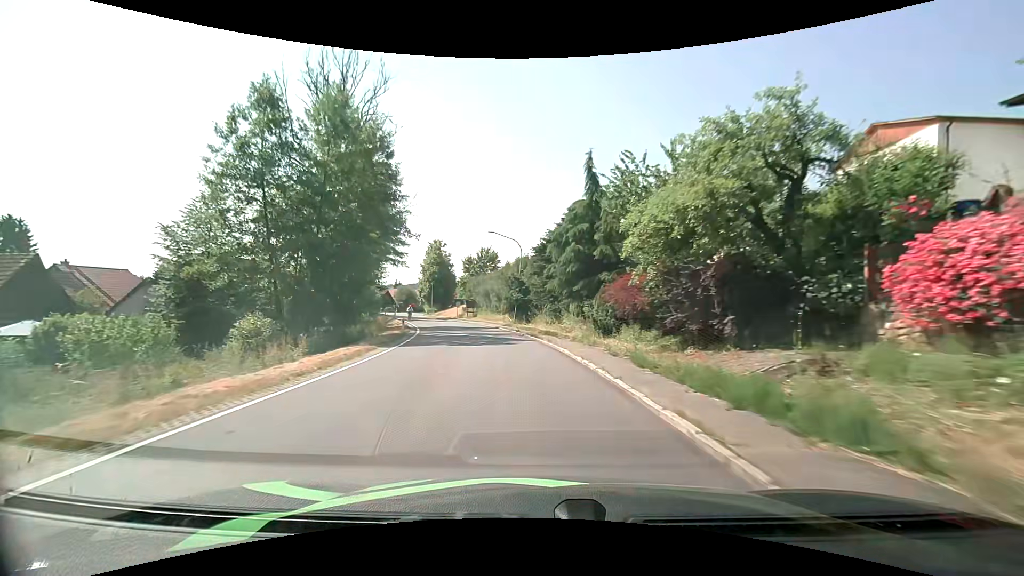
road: secondary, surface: asphalt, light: Day
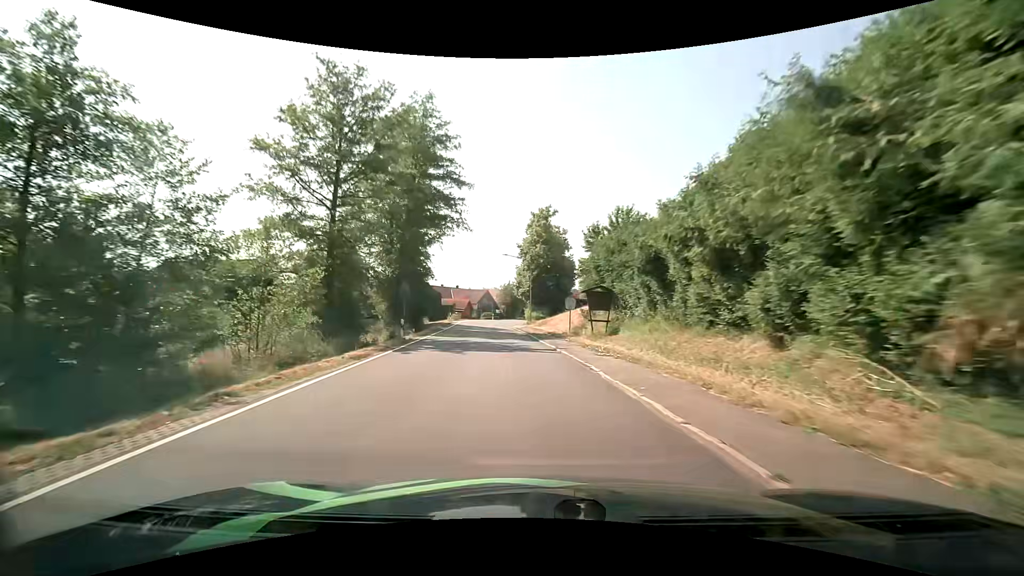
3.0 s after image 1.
(-4.9, +38.5) m; -14°
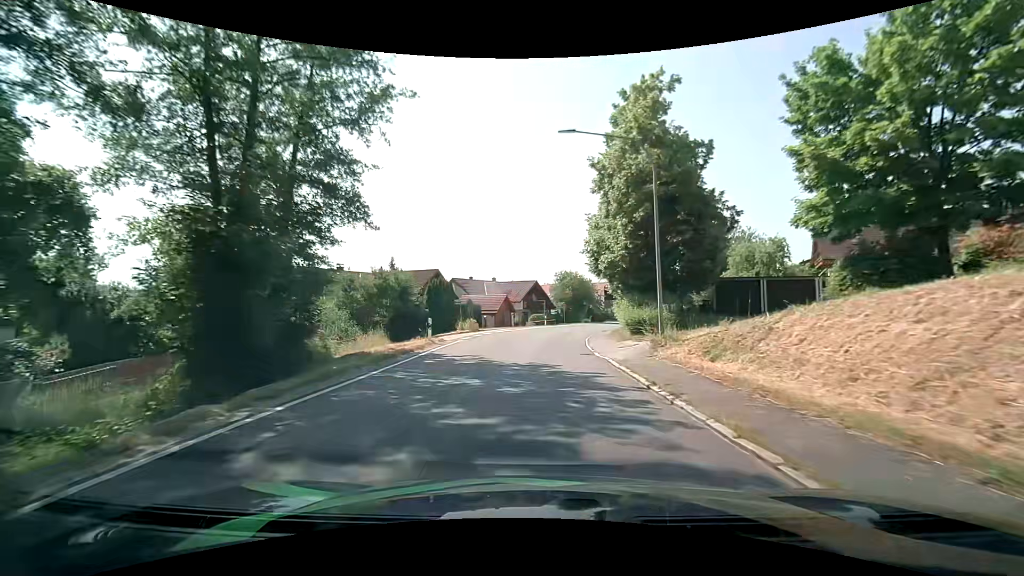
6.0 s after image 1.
(-2.8, +34.3) m; -7°
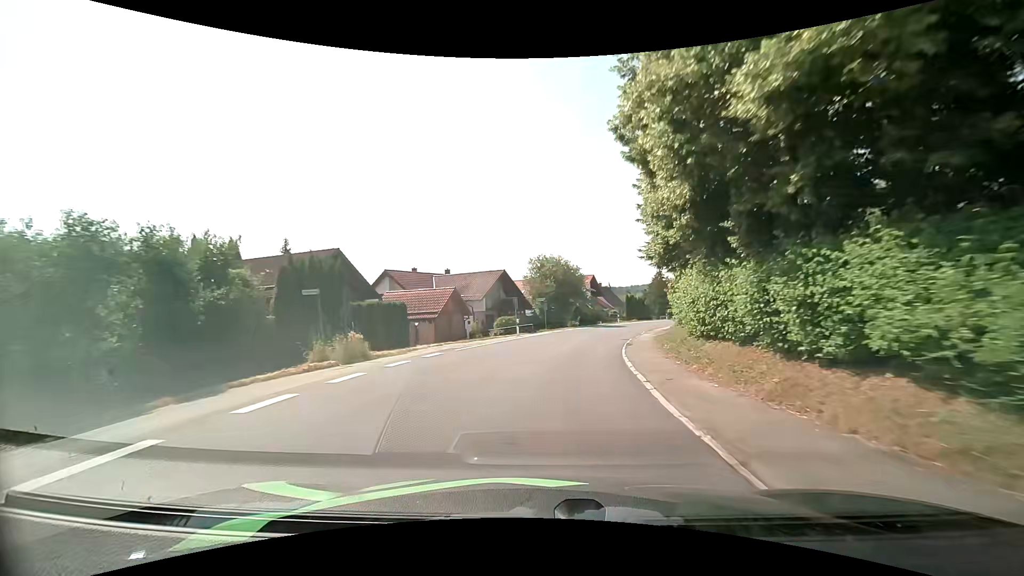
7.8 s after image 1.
(+0.3, +20.9) m; +3°
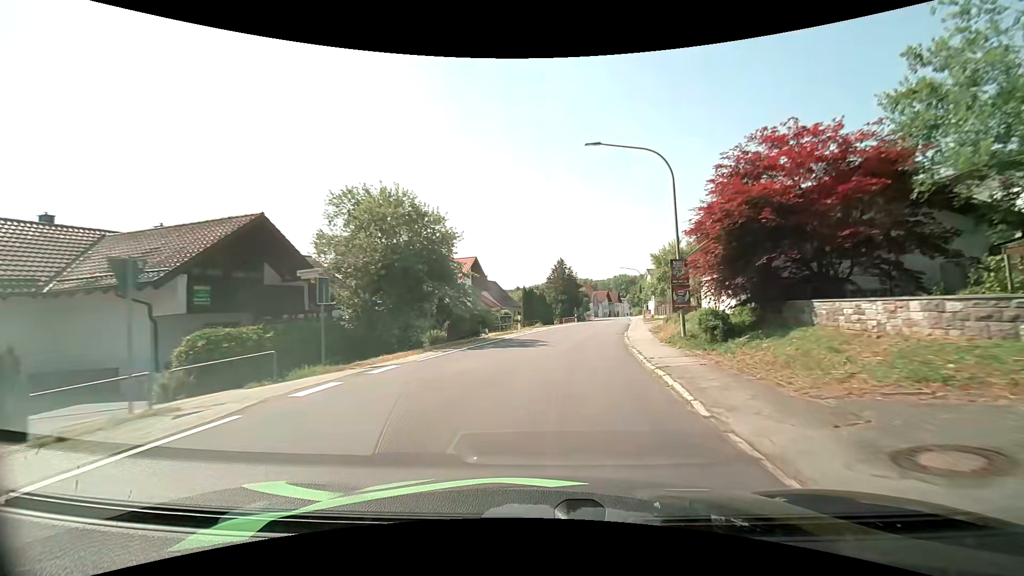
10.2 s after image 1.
(+2.8, +28.9) m; +13°
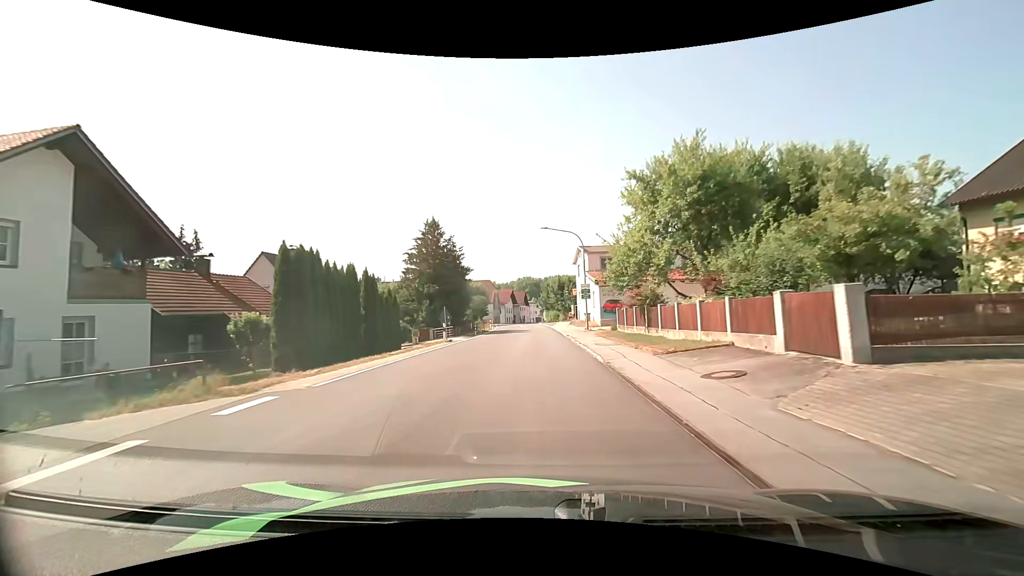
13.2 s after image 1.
(+4.1, +37.1) m; +11°
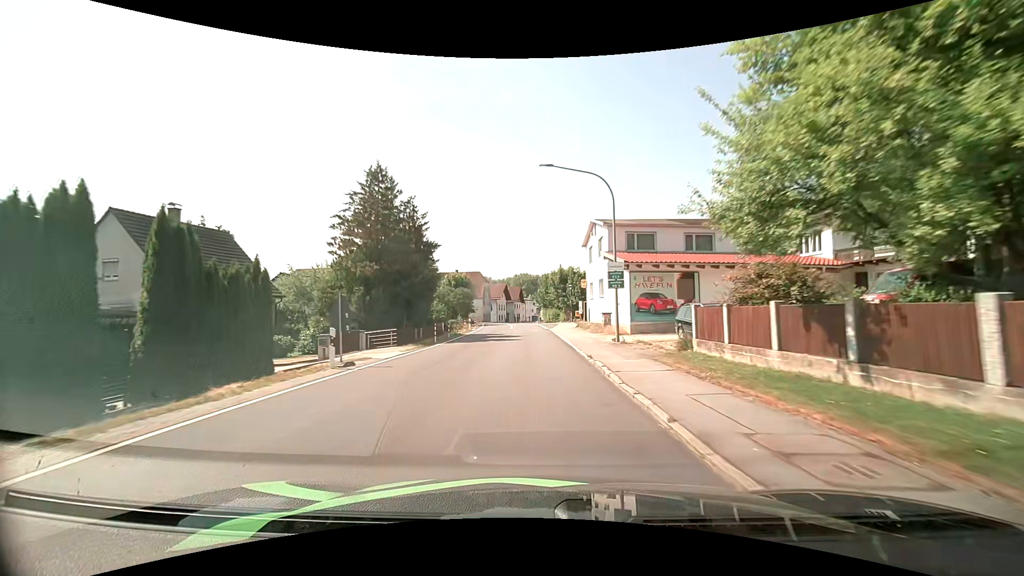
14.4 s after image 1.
(+0.1, +14.7) m; 0°
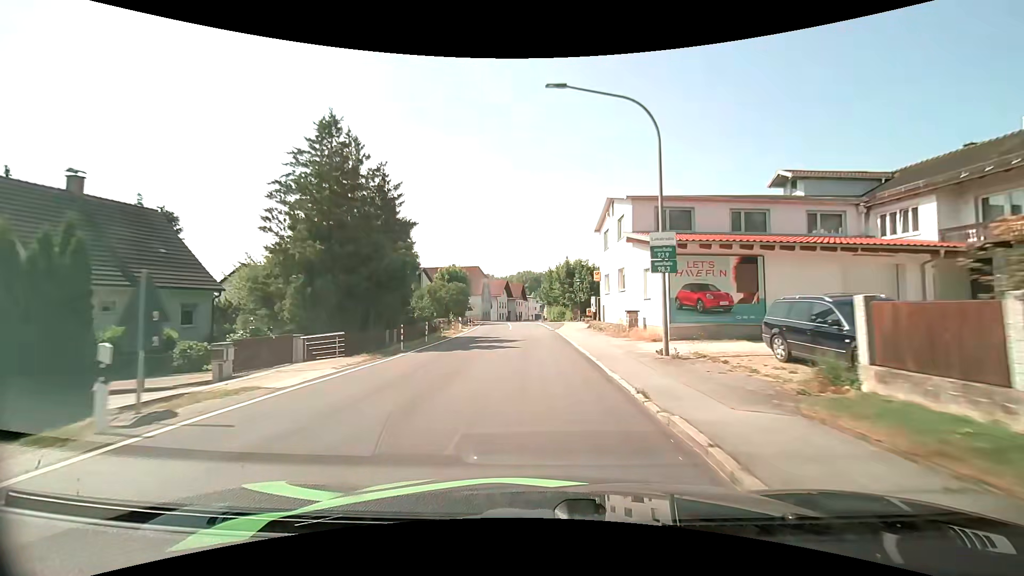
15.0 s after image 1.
(0.0, +7.1) m; 0°
(0, +10) (0, +20) (0, +30) (-1, +40) (-1, +50) (-2, +60) (-2, +70) (-3, +80) (-2, +90) (0, +100) m
